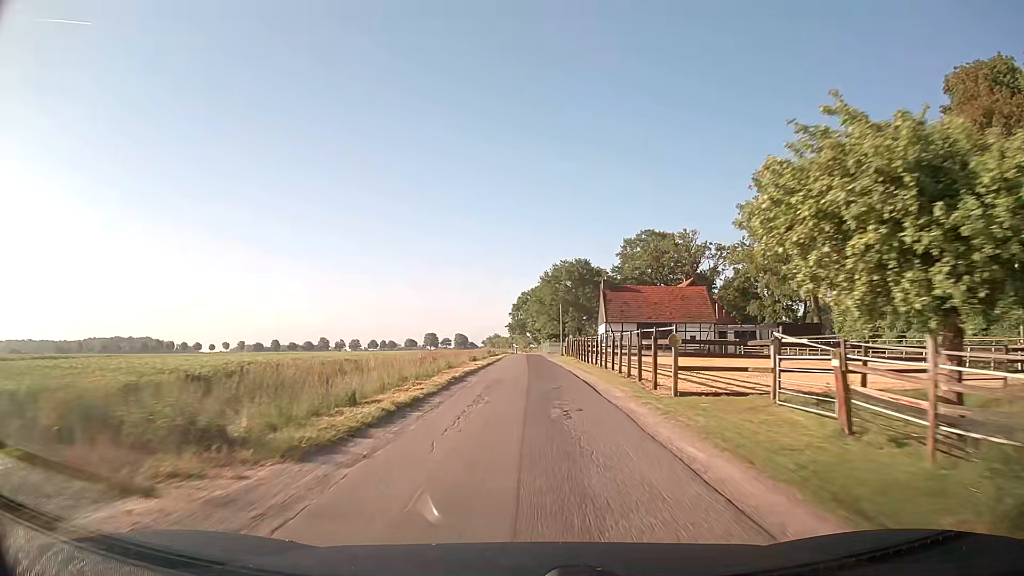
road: unclassified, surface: asphalt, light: Day
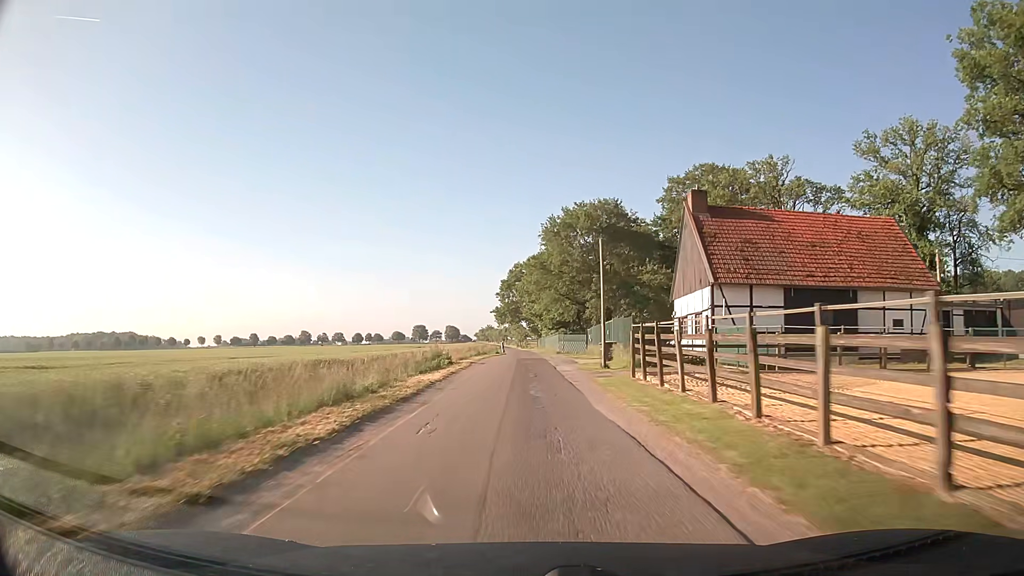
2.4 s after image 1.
(+0.5, +44.0) m; +1°
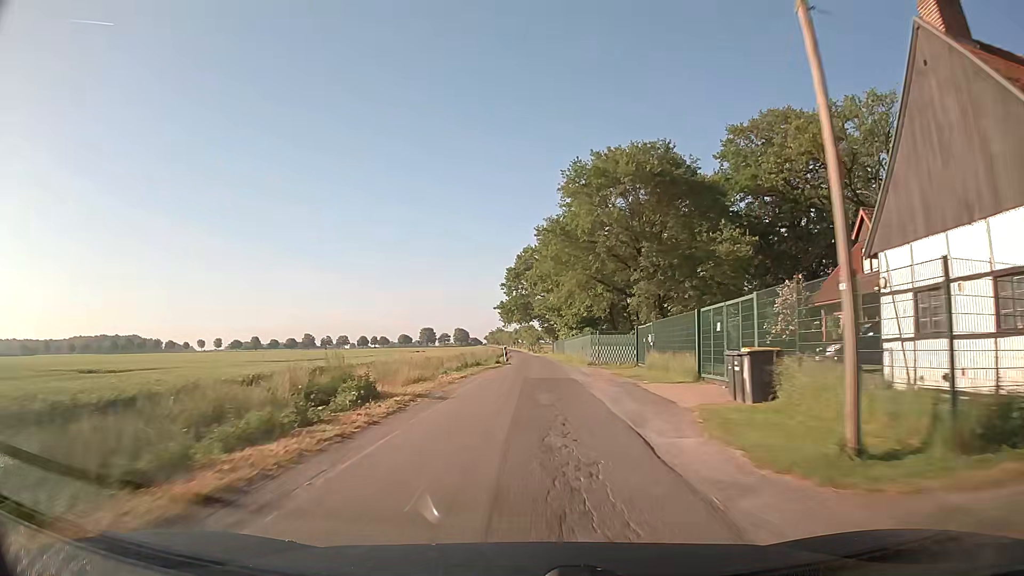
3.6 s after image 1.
(-0.2, +21.8) m; -1°
(0, +10) (0, +20) (0, +30) (+1, +40) (+1, +50) (+1, +60) (0, +70) (0, +80) (0, +90) (-1, +100) m
